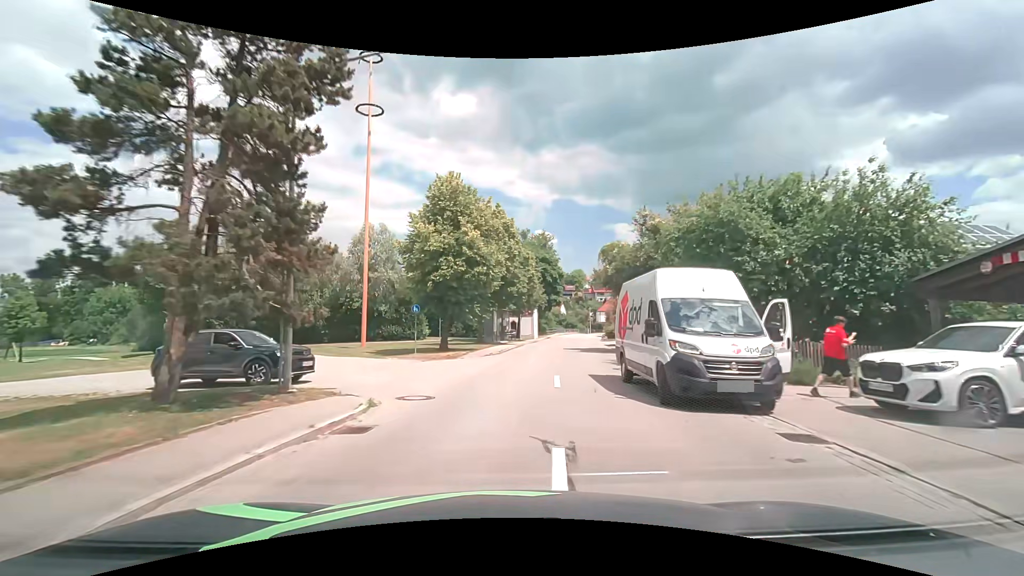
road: tertiary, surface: asphalt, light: Day
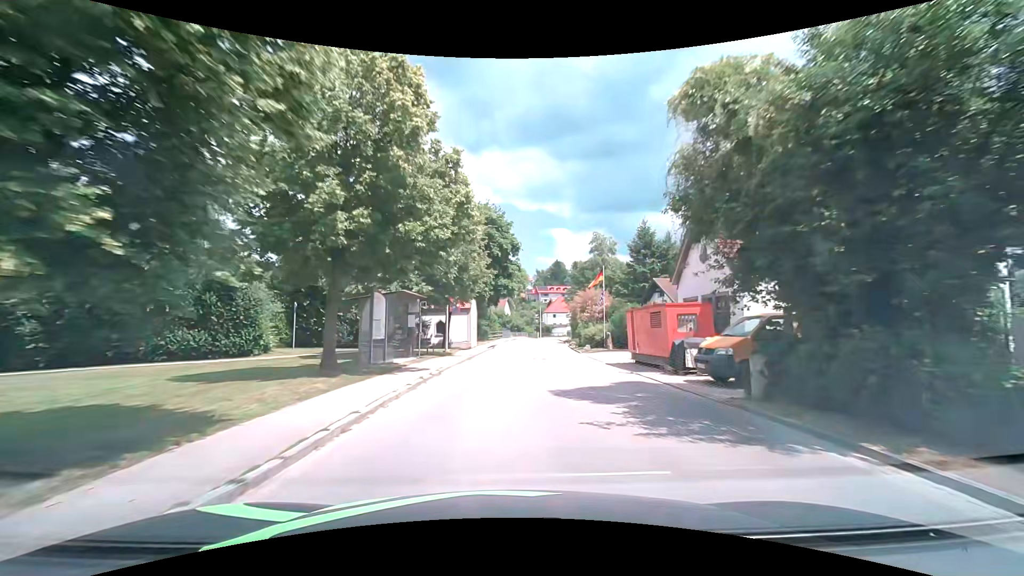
(+0.9, +21.7) m; +6°
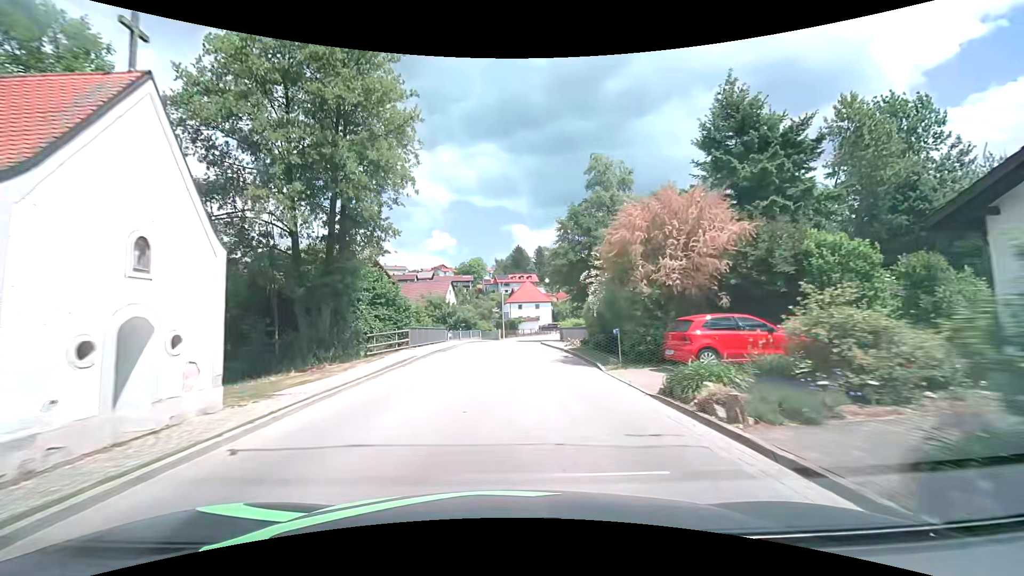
(+2.4, +38.3) m; +6°
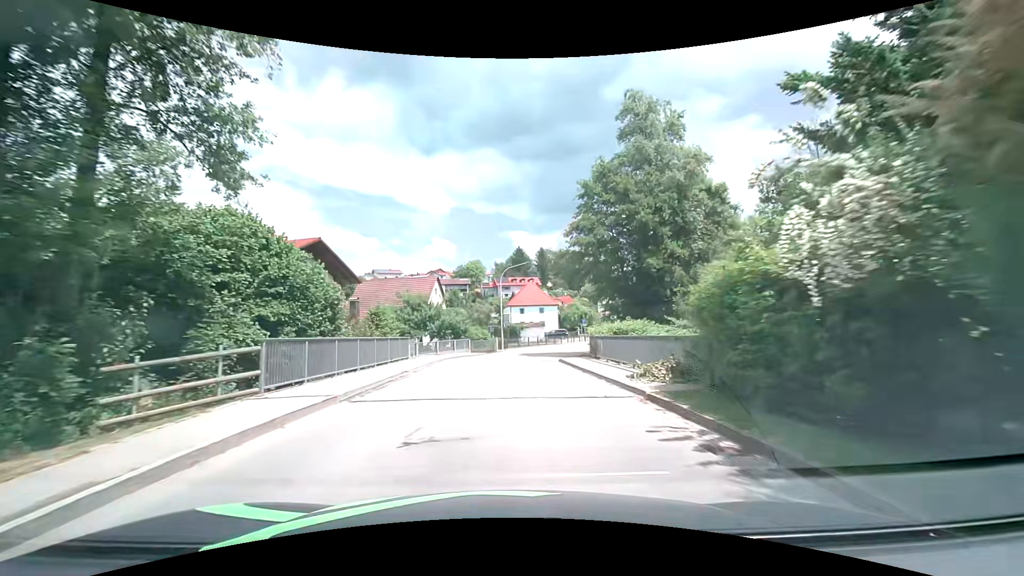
(-0.2, +14.7) m; -1°
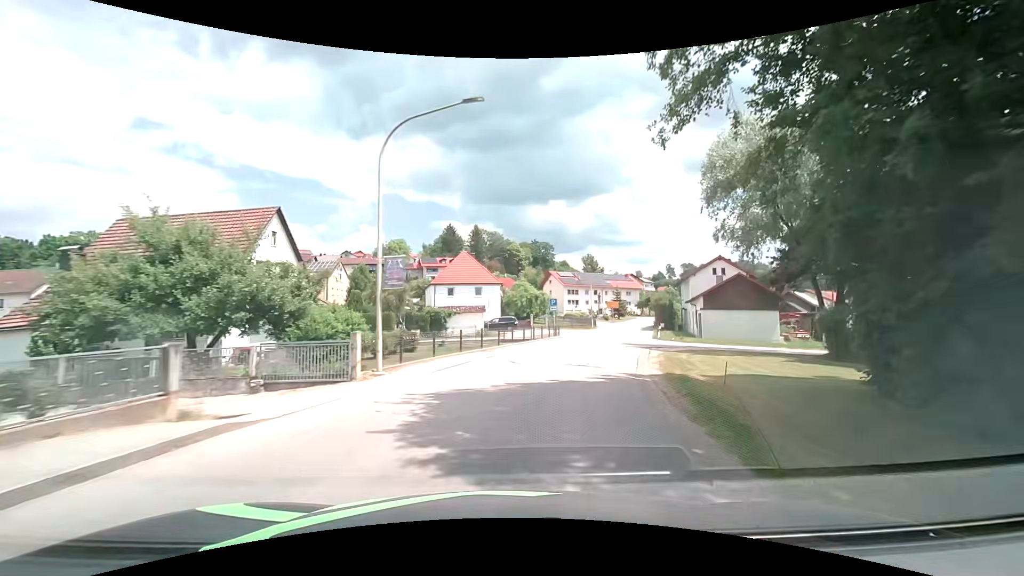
(+0.9, +28.7) m; +7°
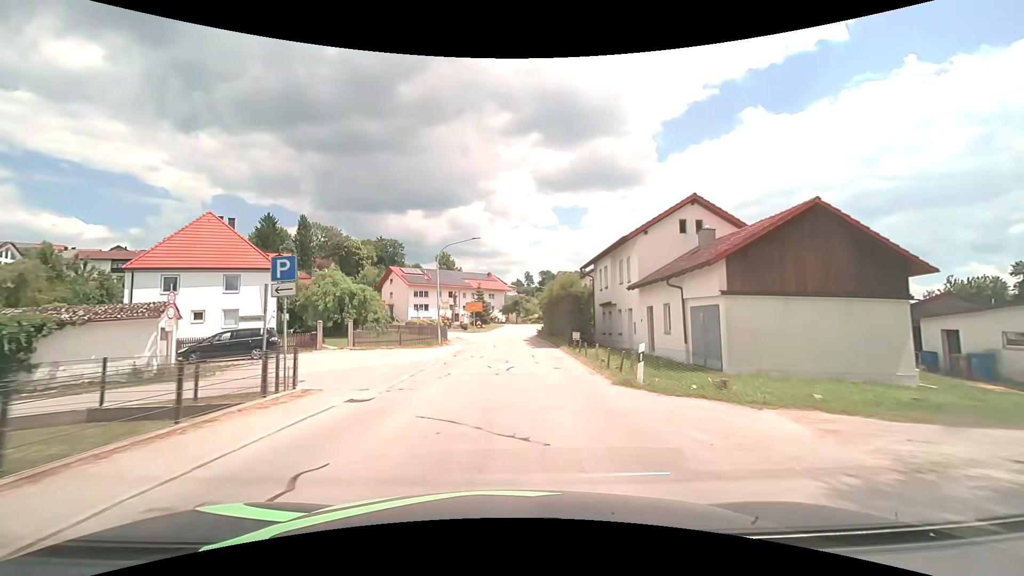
(+5.4, +28.9) m; +17°
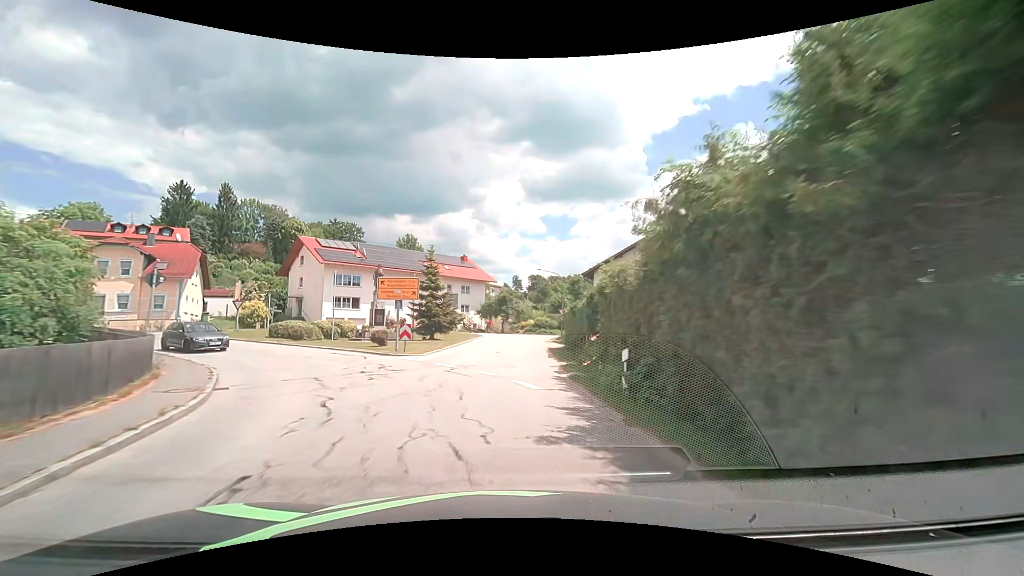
(+0.7, +36.5) m; +2°
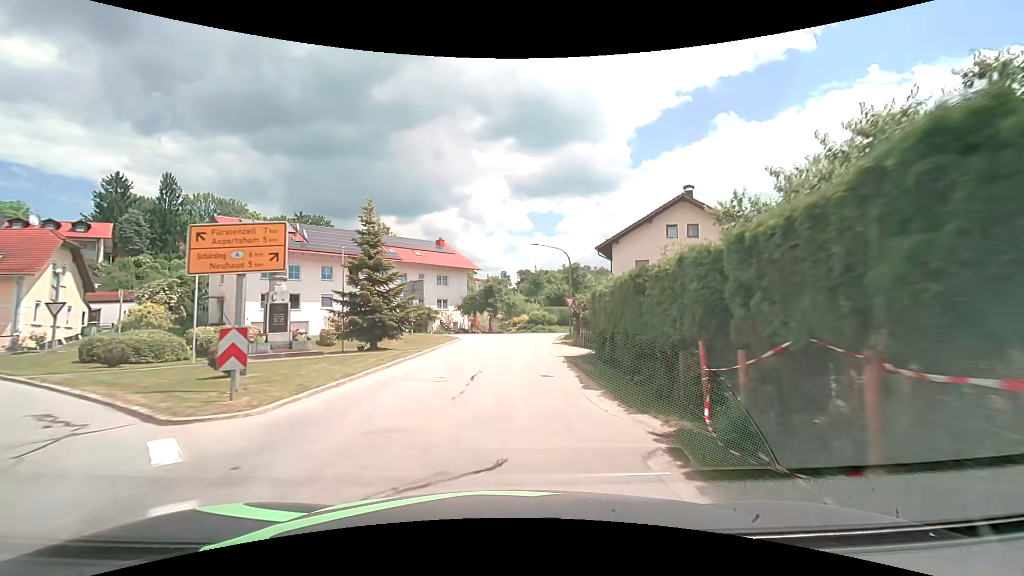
(+0.1, +13.8) m; +2°
(0, +10) (0, +20) (+1, +30) (+1, +40) (+4, +49) (+10, +58) (+16, +66) (+22, +74) (+28, +81) (+34, +89) m
